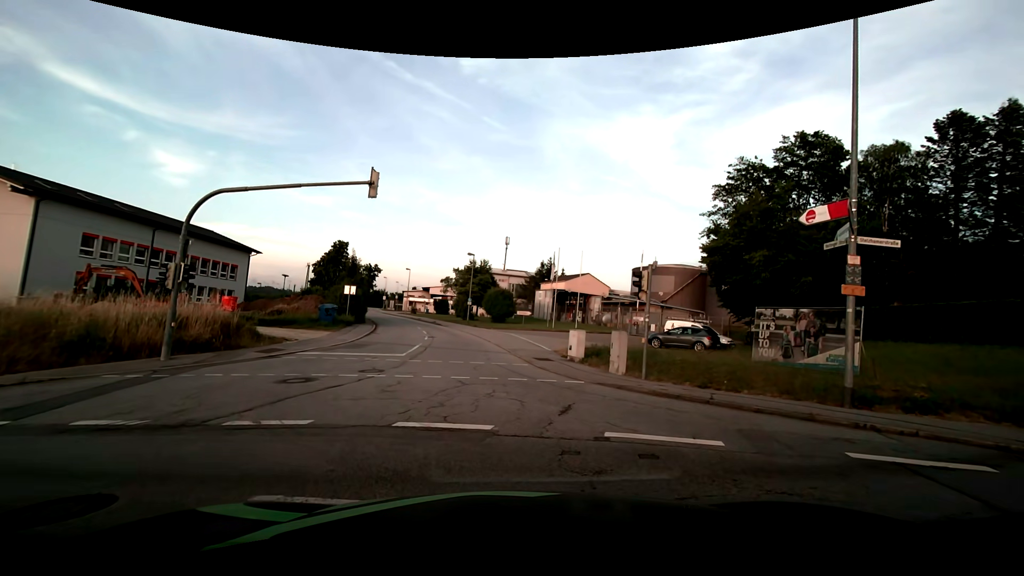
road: residential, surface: asphalt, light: Day
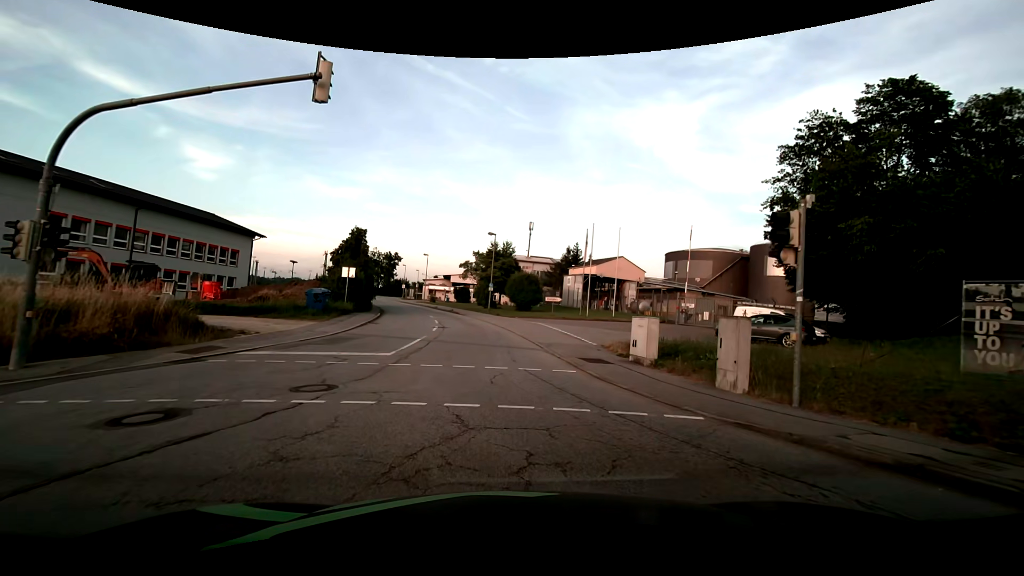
(-0.2, +6.5) m; -3°
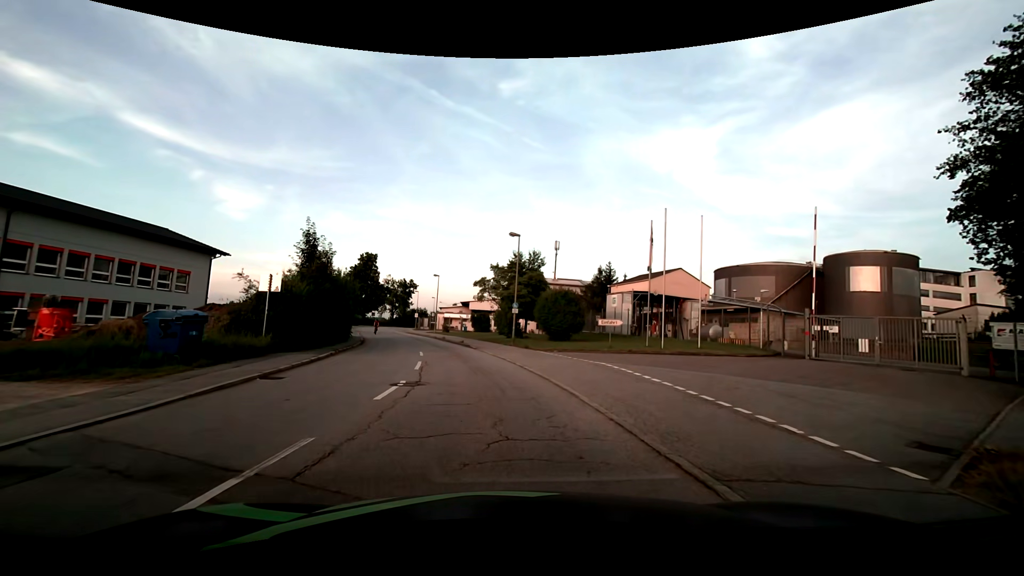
(-0.5, +14.0) m; -4°
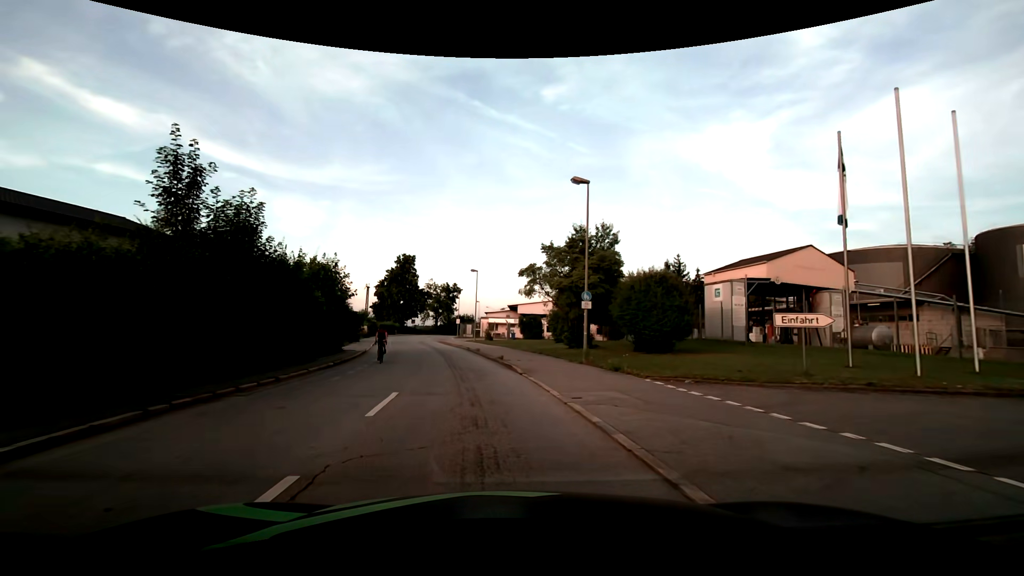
(-0.3, +13.9) m; -5°
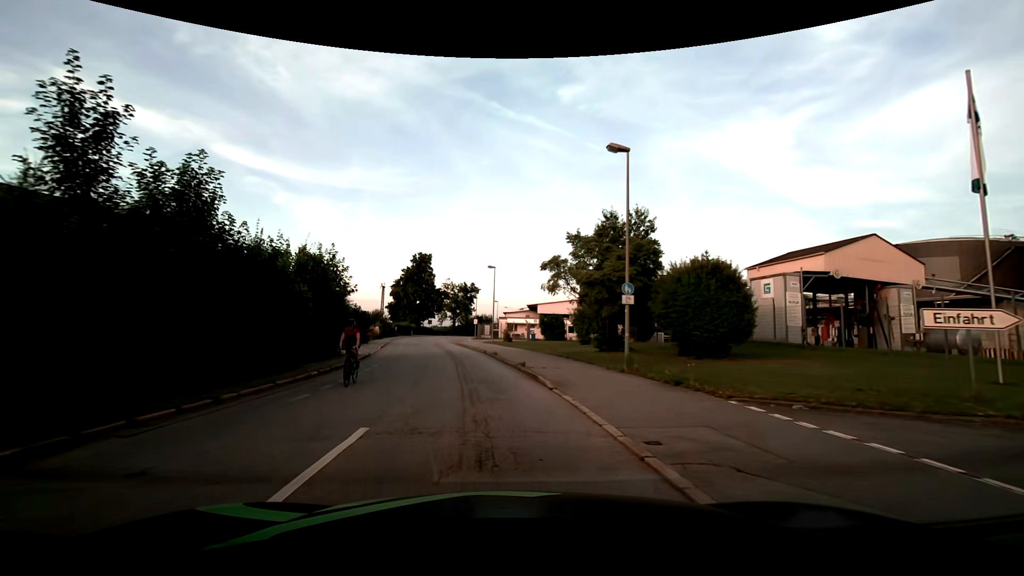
(-0.1, +3.9) m; -2°
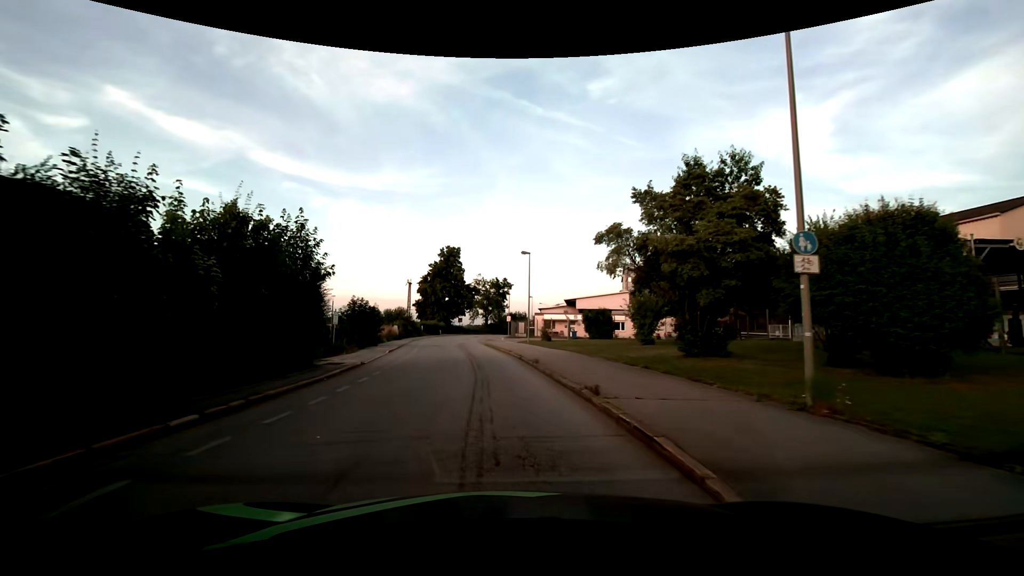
(-0.3, +8.3) m; -4°
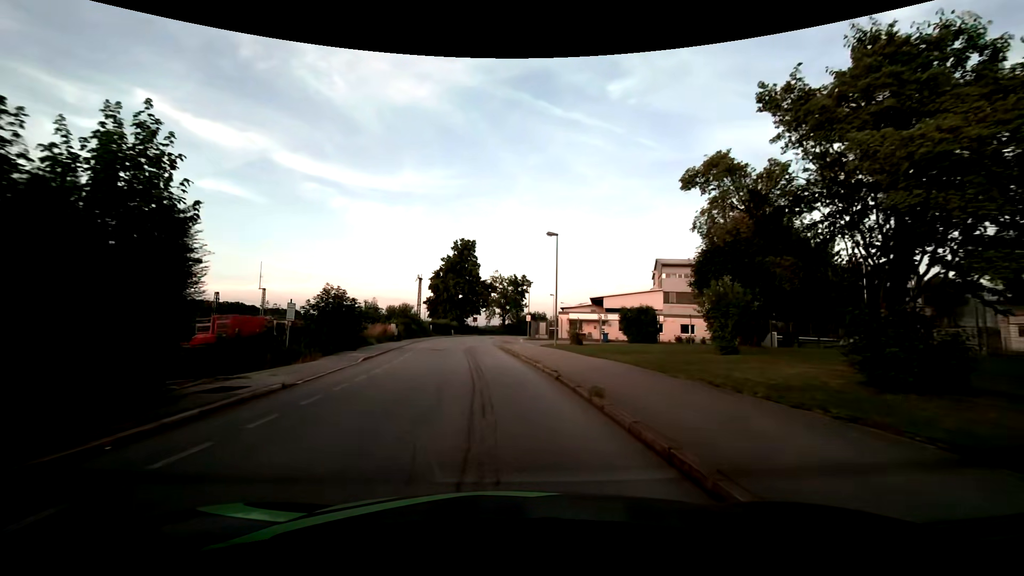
(-0.2, +8.9) m; -2°
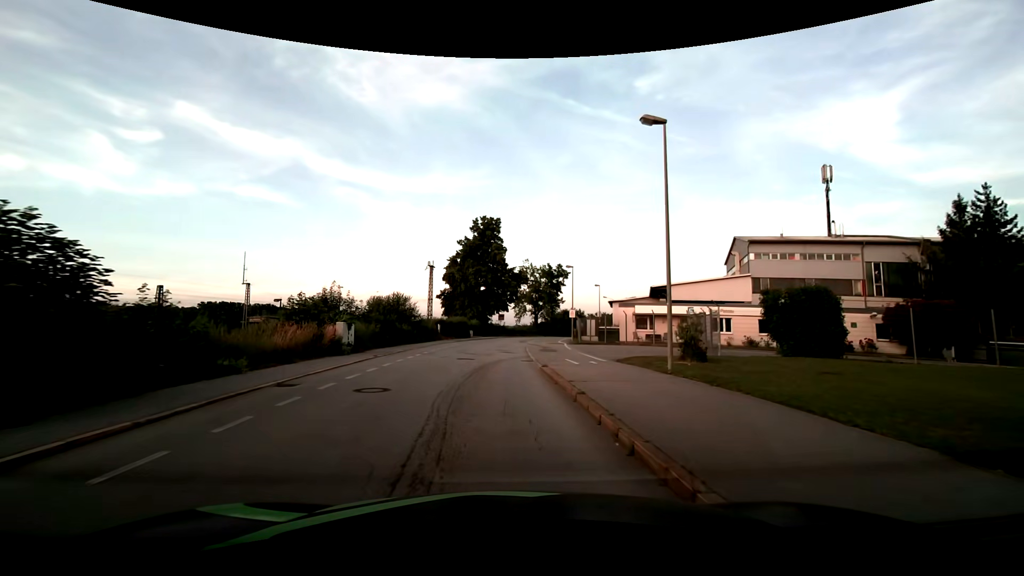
(-0.4, +19.1) m; -3°
(0, +10) (0, +20) (0, +30) (0, +40) (+1, +50) (+2, +60) (+4, +70) (+7, +79) (+9, +89) (+12, +98) m
